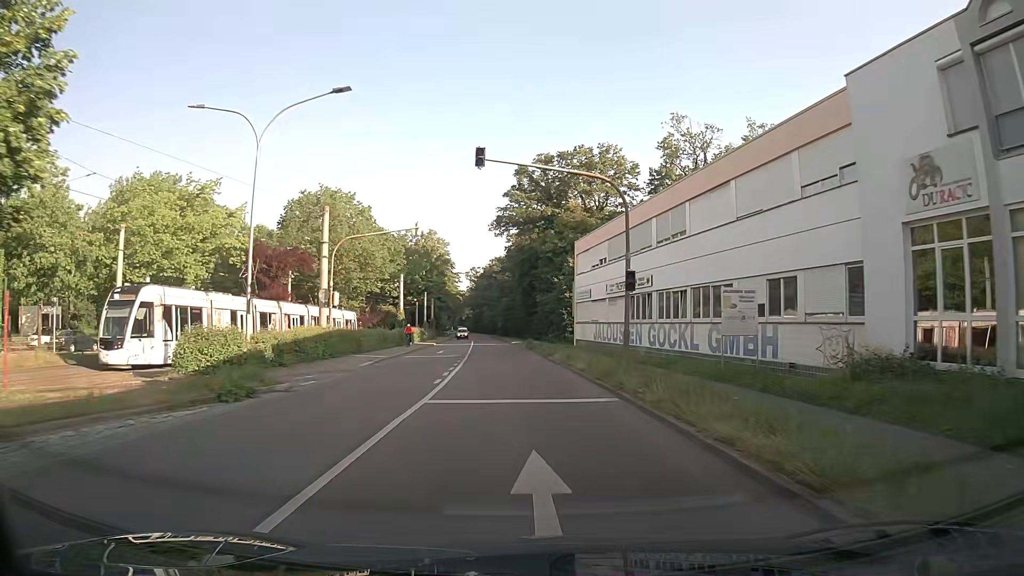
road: secondary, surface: asphalt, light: Day
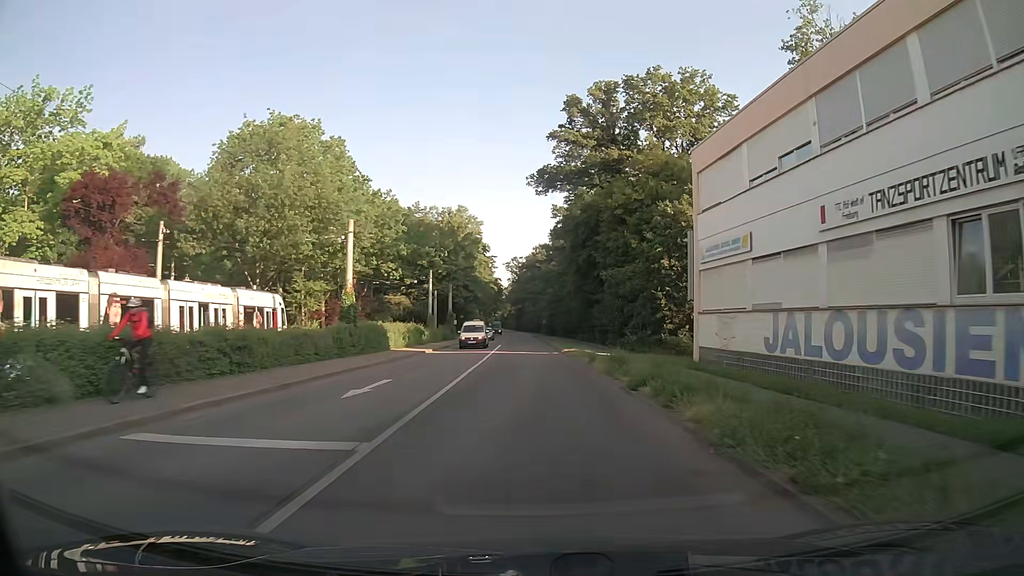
(-1.4, +28.9) m; -5°
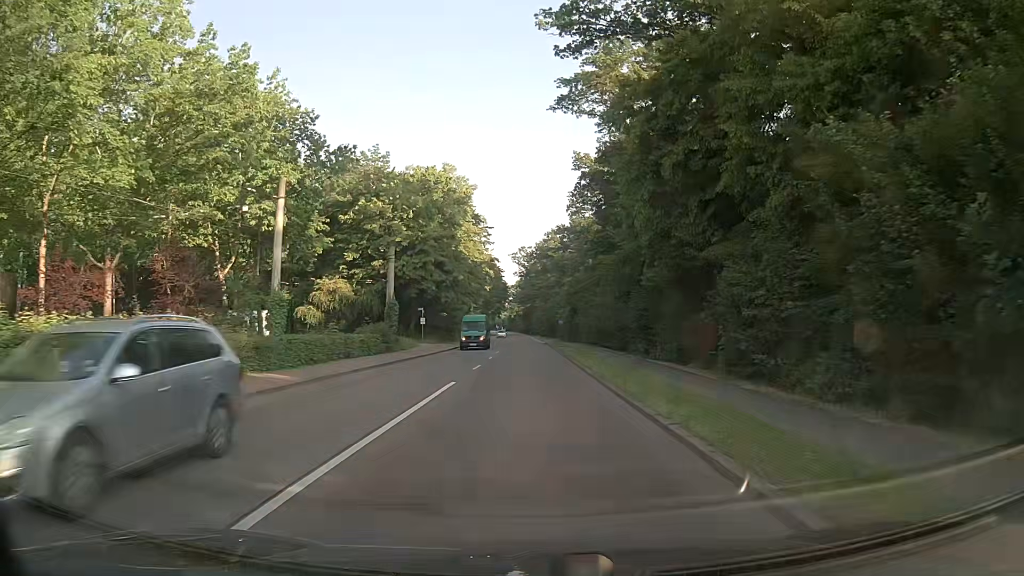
(-0.1, +36.4) m; 0°
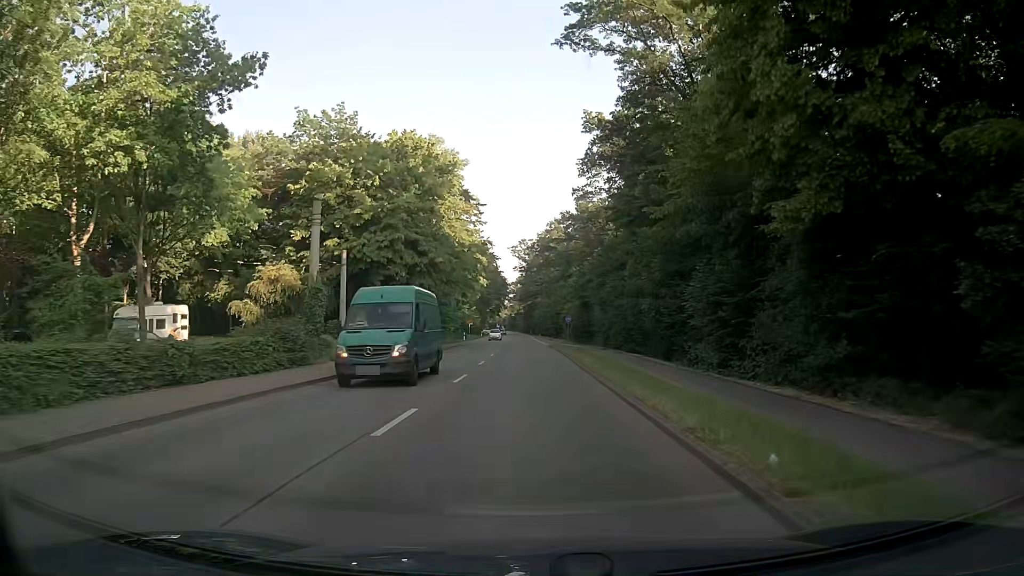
(-0.1, +14.8) m; -1°
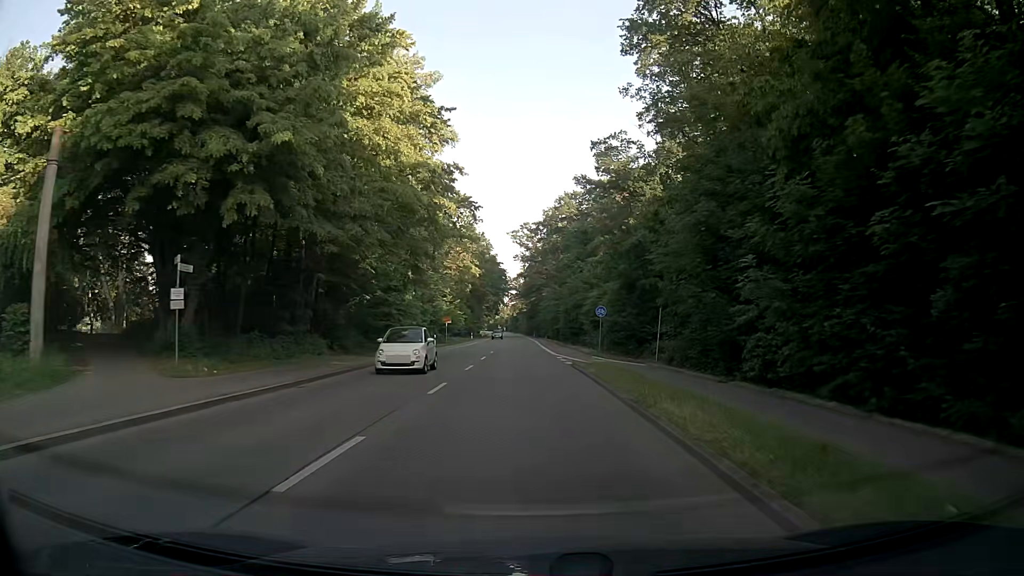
(0.0, +30.2) m; 0°
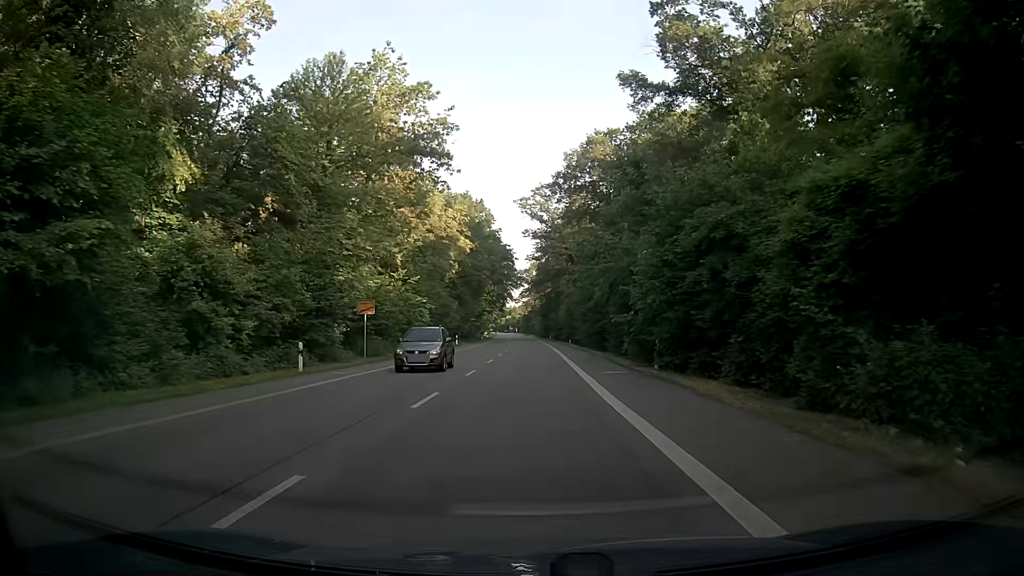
(-0.5, +38.7) m; -2°
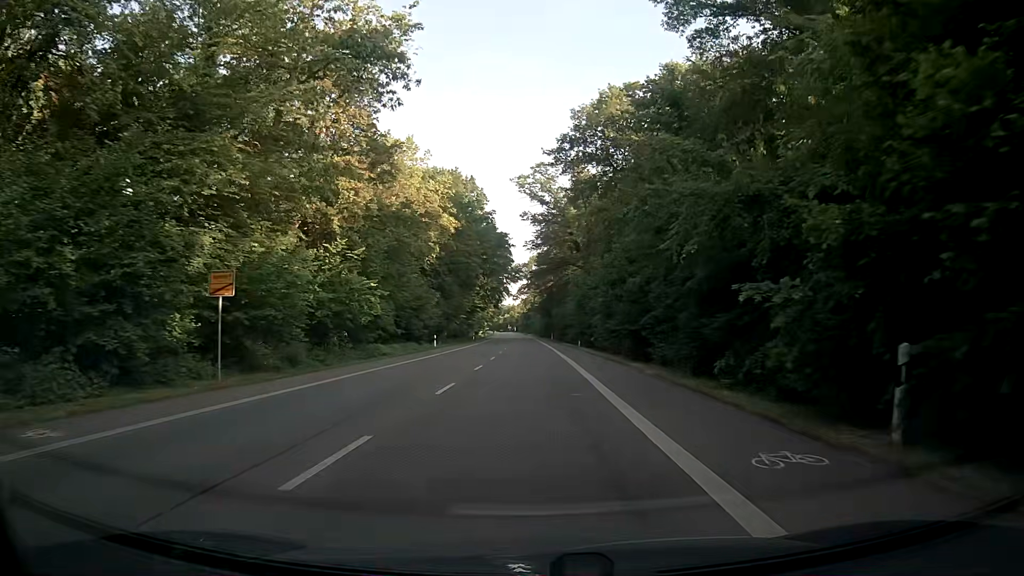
(+0.2, +15.7) m; +1°
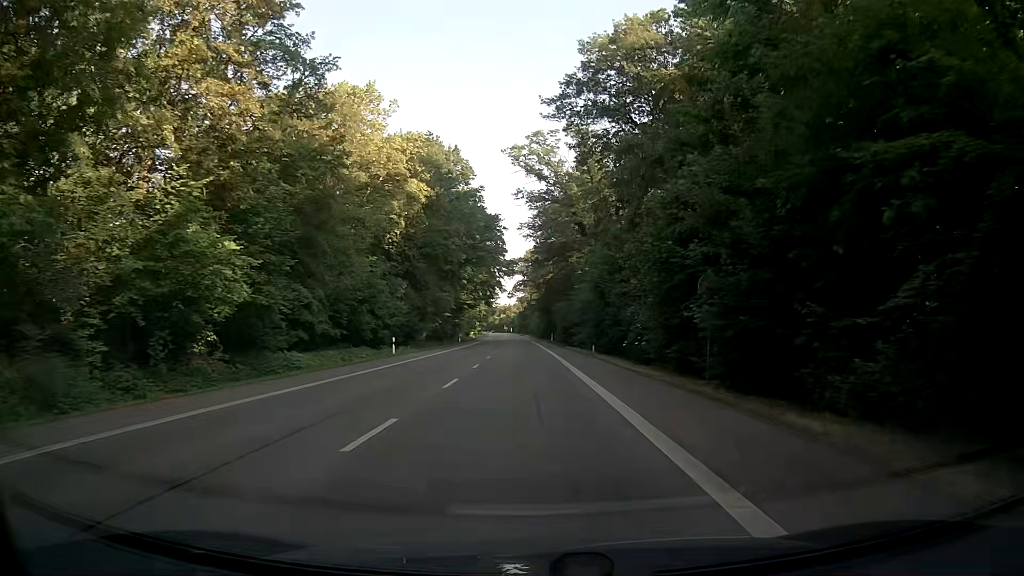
(0.0, +16.2) m; 0°
